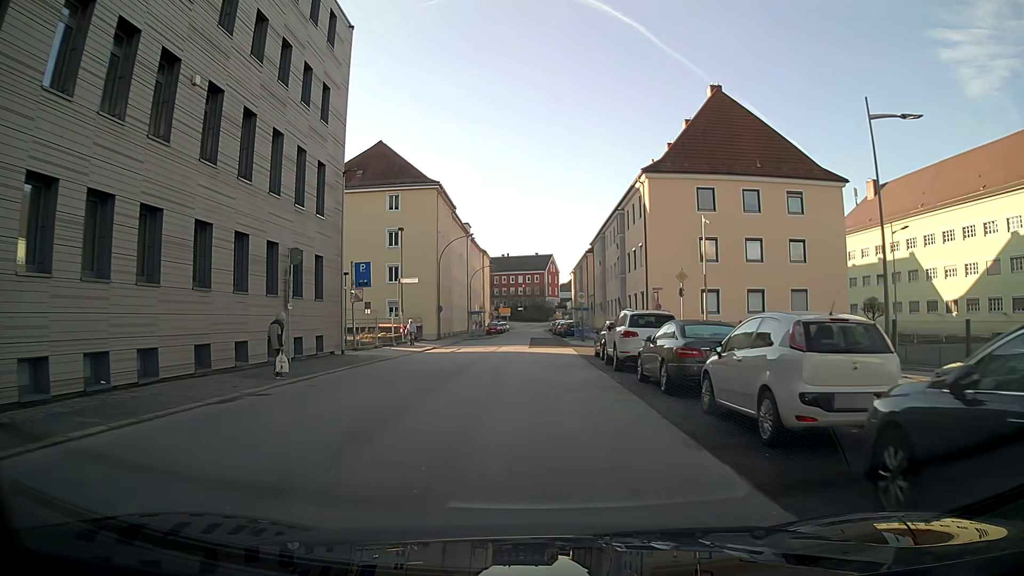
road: tertiary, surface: asphalt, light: Day
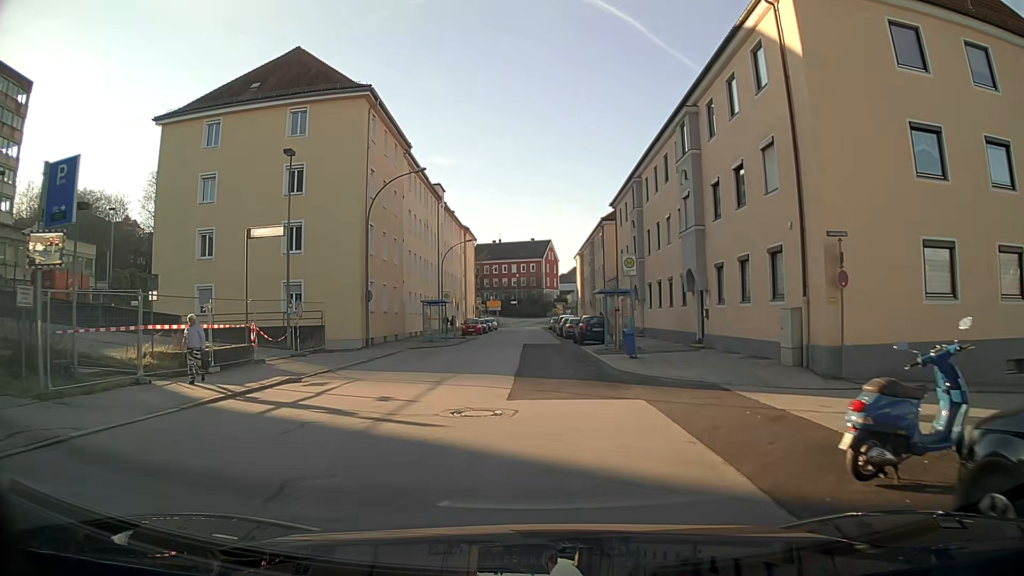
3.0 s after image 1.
(+0.1, +23.8) m; +1°
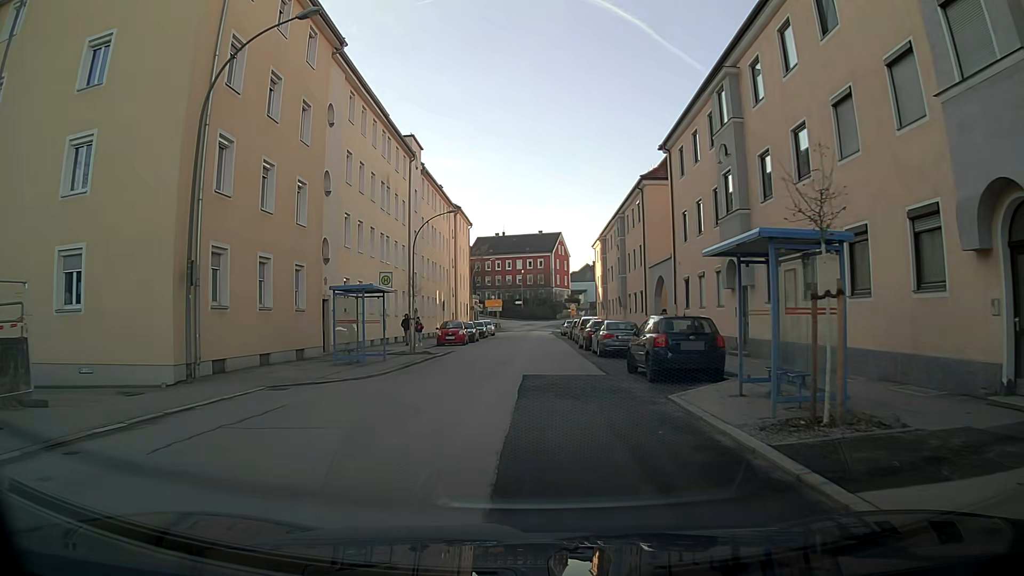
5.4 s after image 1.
(-0.2, +18.7) m; -1°
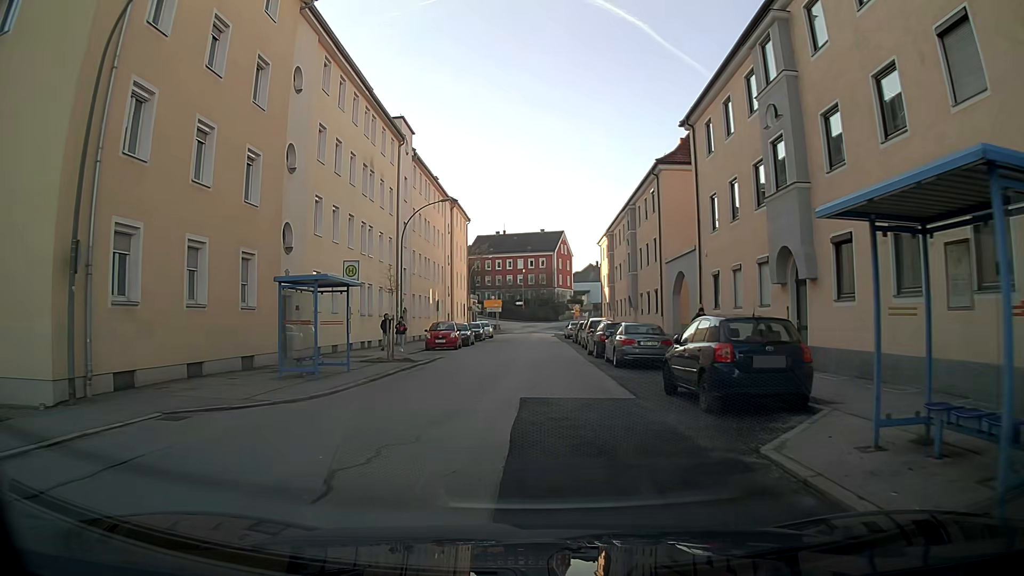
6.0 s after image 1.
(0.0, +4.7) m; 0°
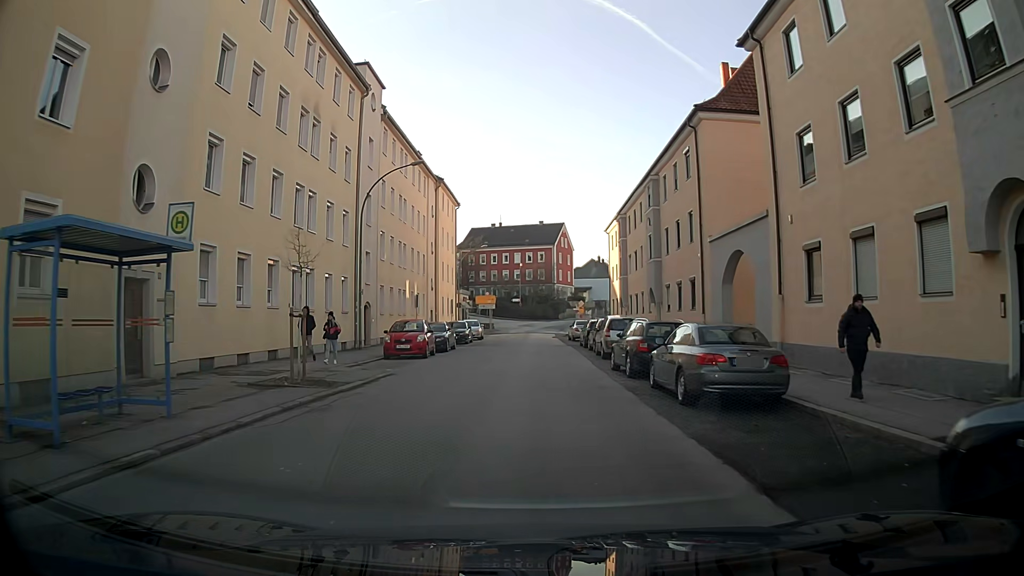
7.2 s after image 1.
(0.0, +9.5) m; 0°
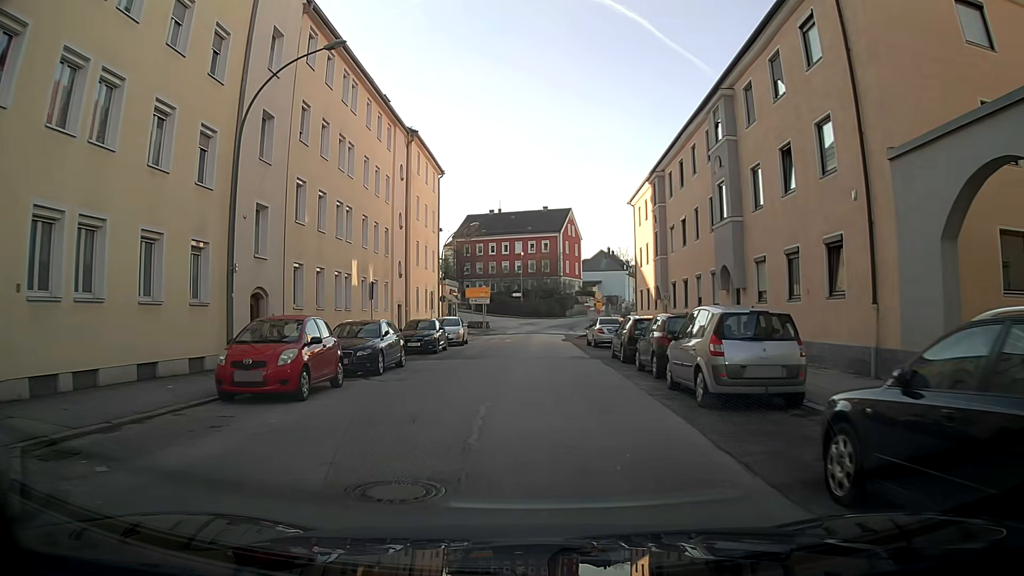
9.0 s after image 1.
(0.0, +14.4) m; 0°
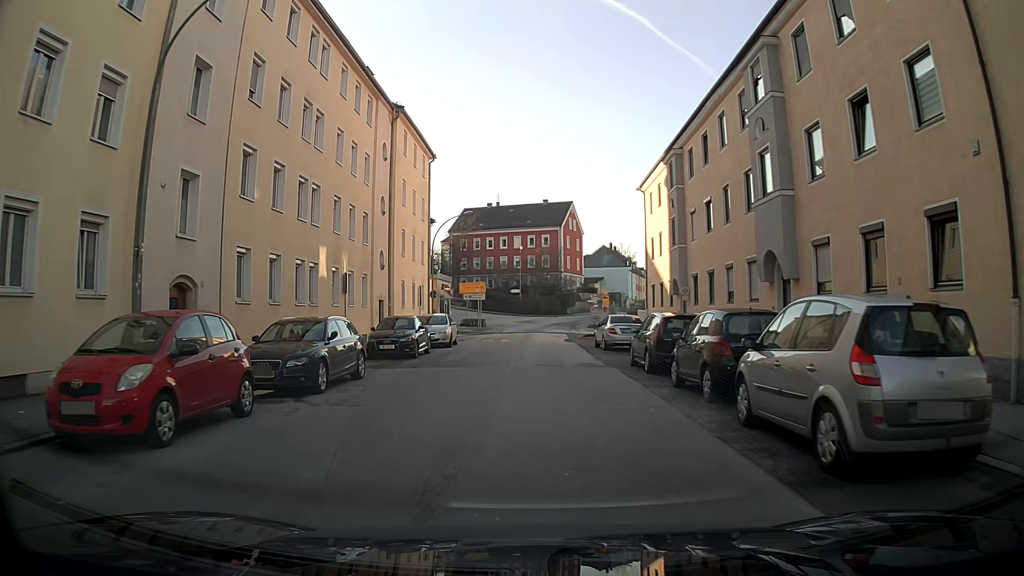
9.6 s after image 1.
(0.0, +4.8) m; 0°
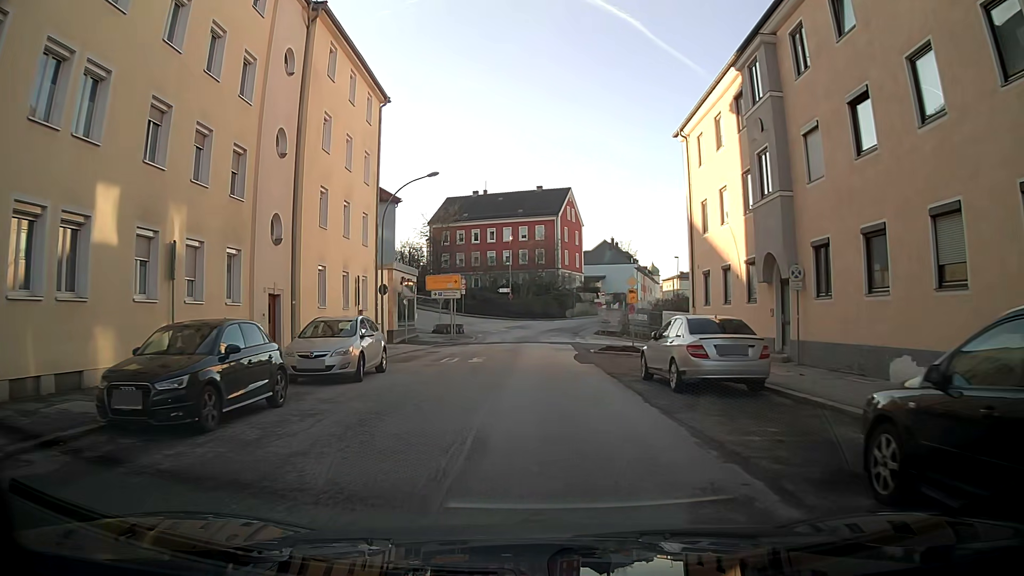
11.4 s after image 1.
(+0.1, +14.5) m; +1°
(0, +10) (0, +20) (0, +30) (0, +40) (+1, +50) (0, +60) (-6, +68) (-12, +76) (-18, +84) (-23, +92) m
